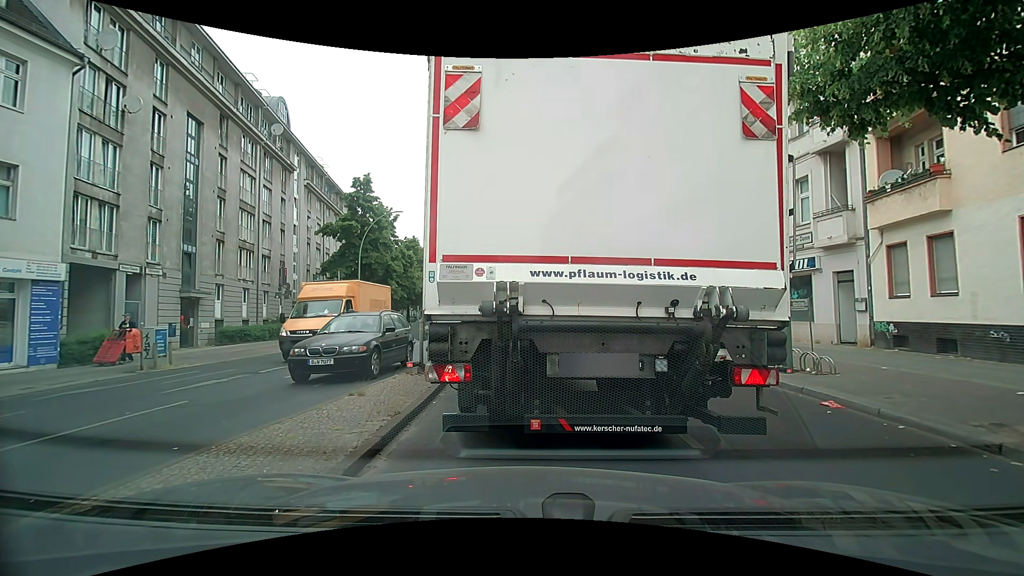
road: secondary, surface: asphalt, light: Day
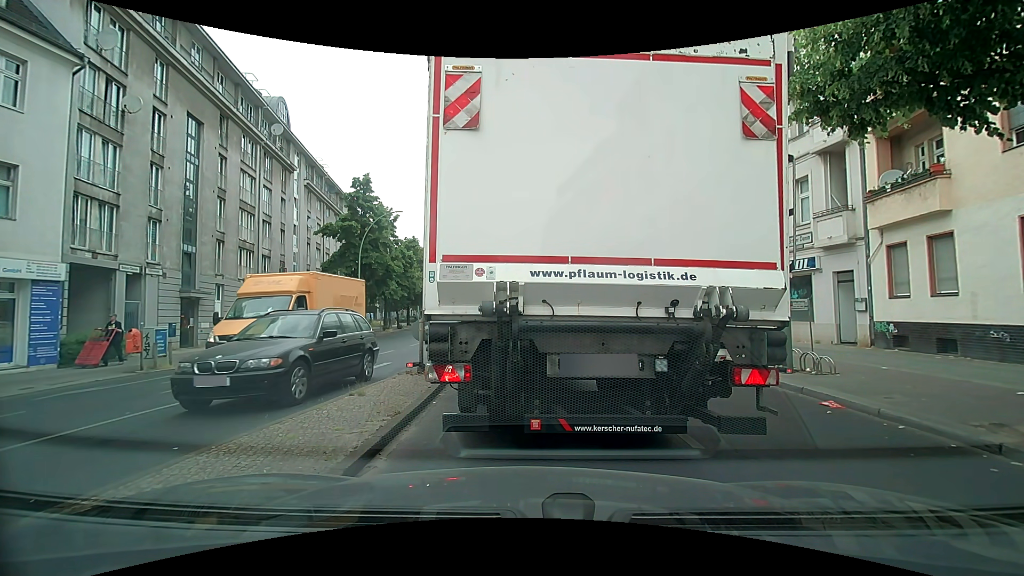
(0.0, 0.0) m; 0°
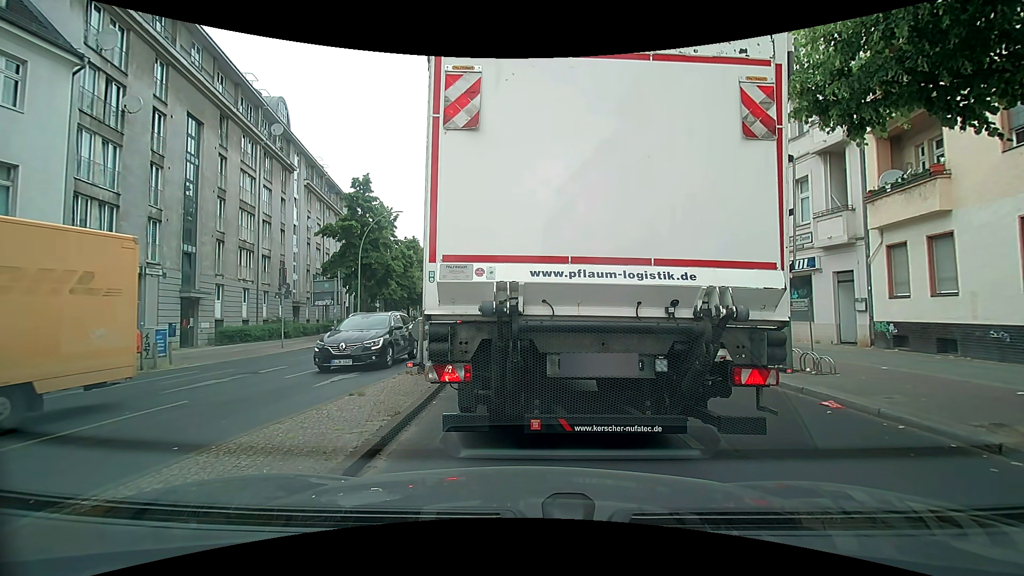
(0.0, 0.0) m; 0°
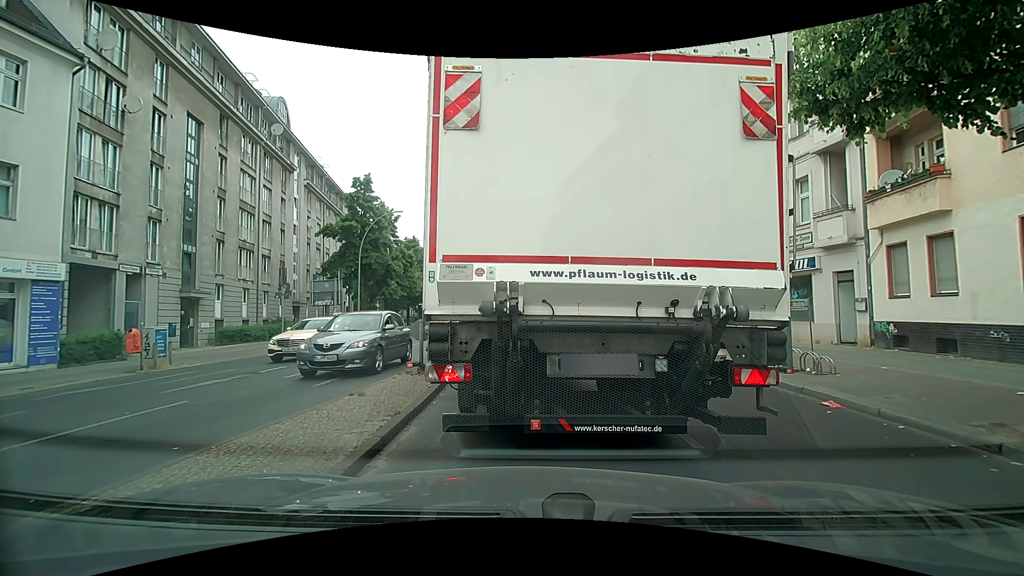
(0.0, 0.0) m; 0°
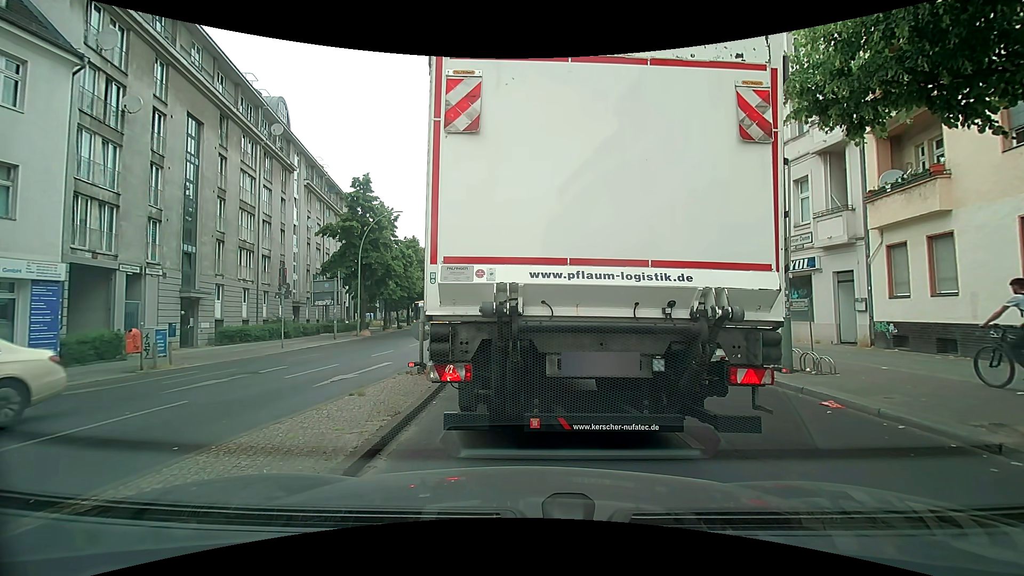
(0.0, 0.0) m; 0°
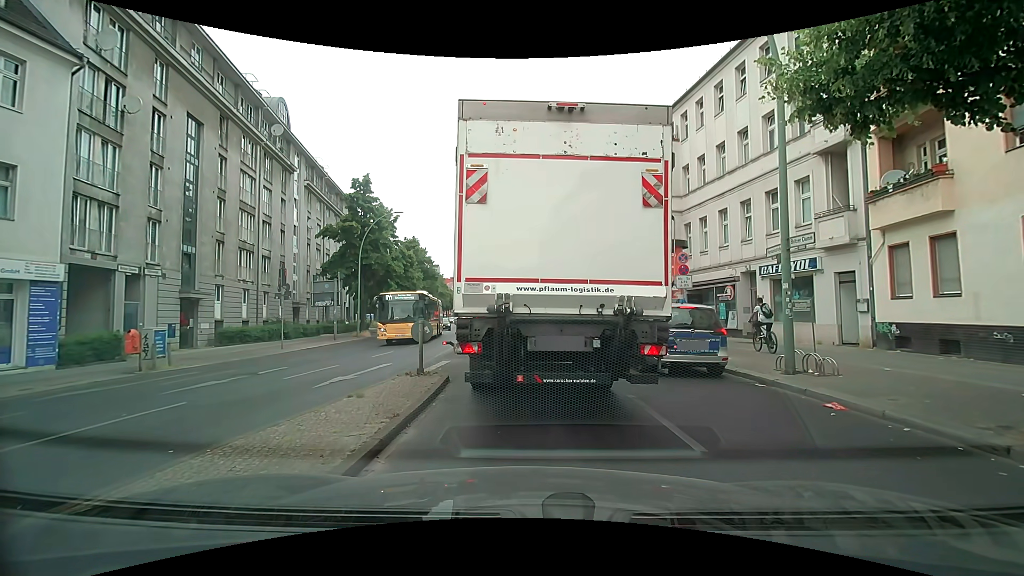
(0.0, 0.0) m; 0°
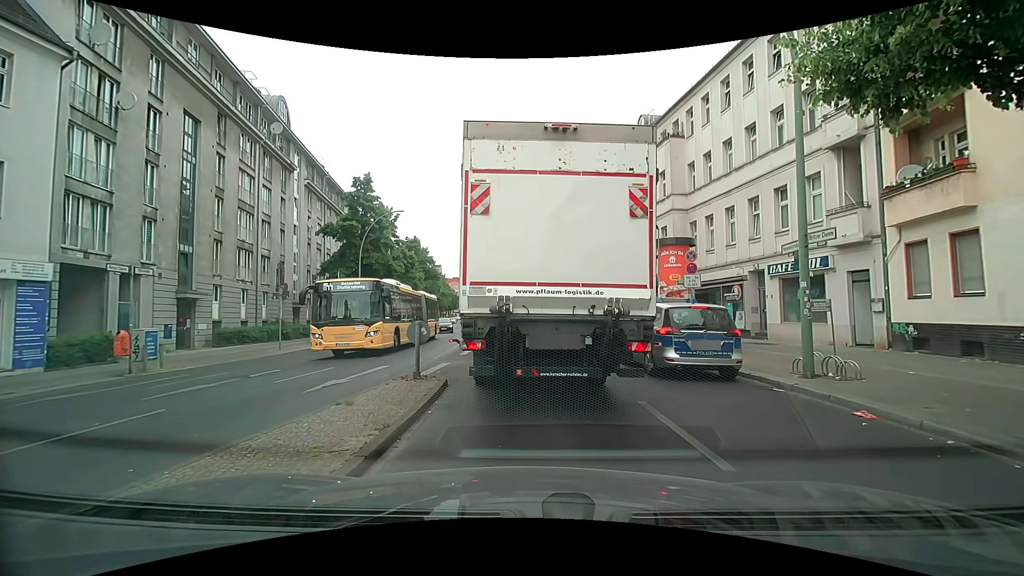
(0.0, +0.6) m; 0°
